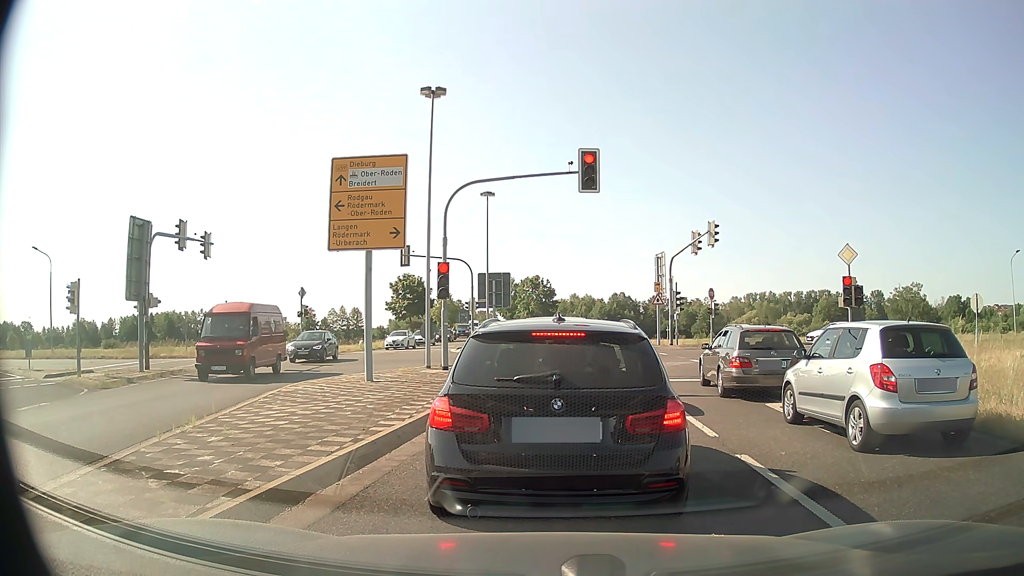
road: primary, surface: asphalt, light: Day
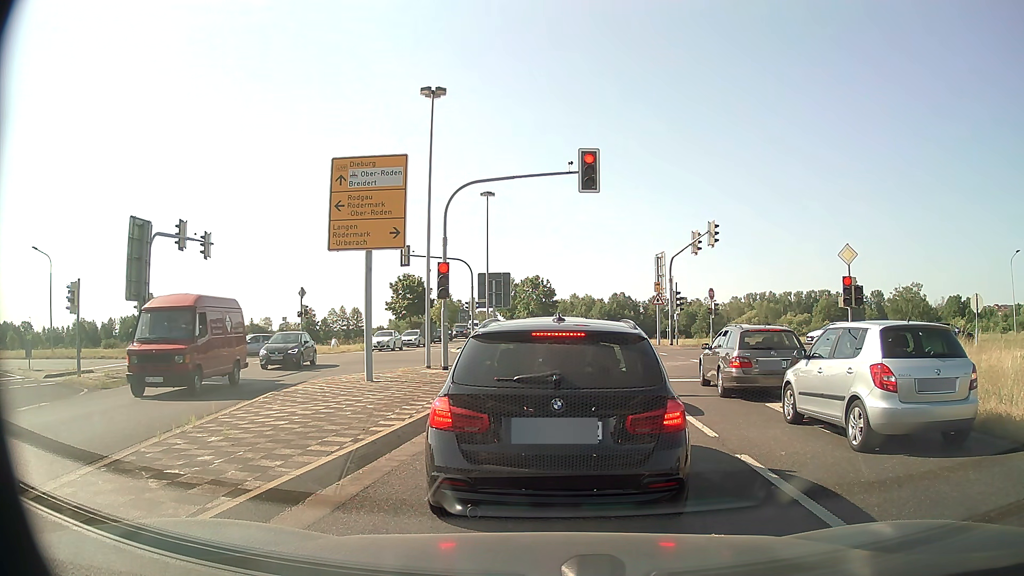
(0.0, 0.0) m; 0°
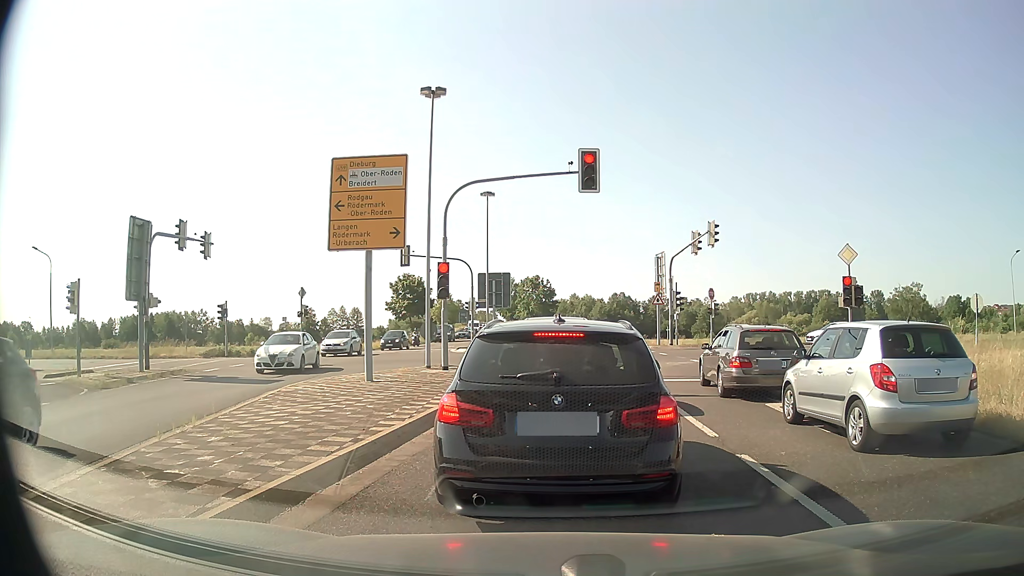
(0.0, 0.0) m; 0°
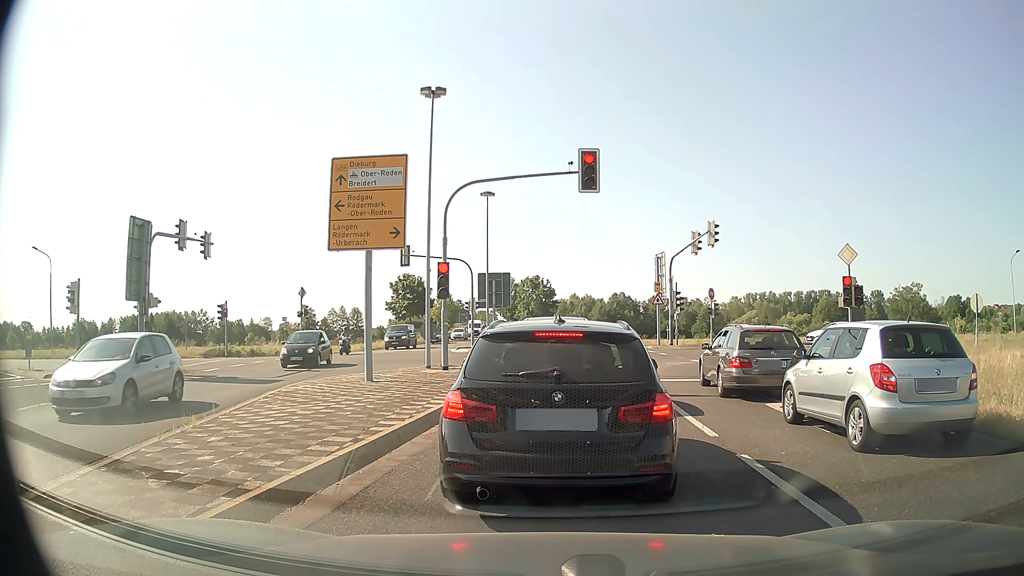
(0.0, 0.0) m; 0°
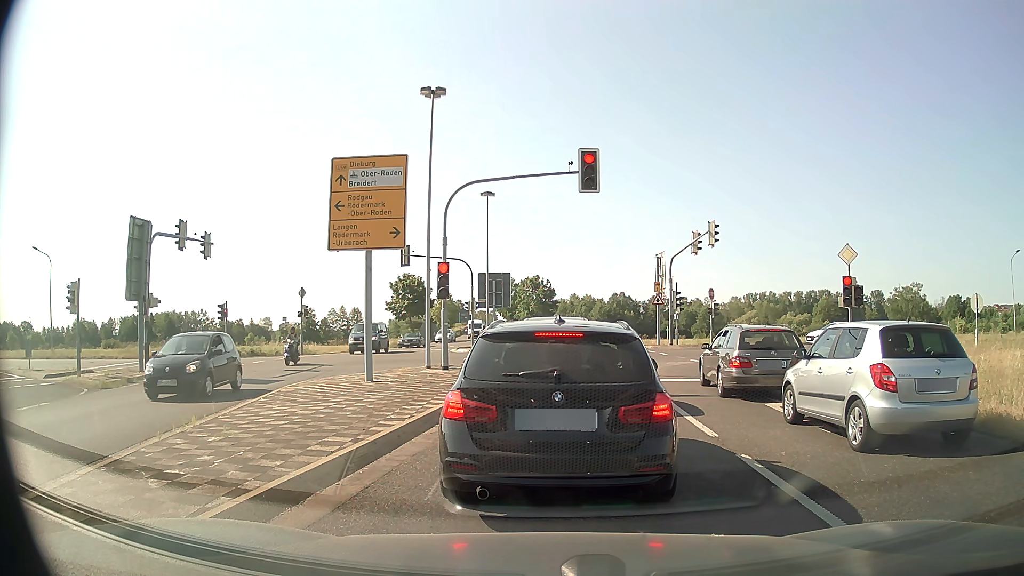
(0.0, 0.0) m; 0°
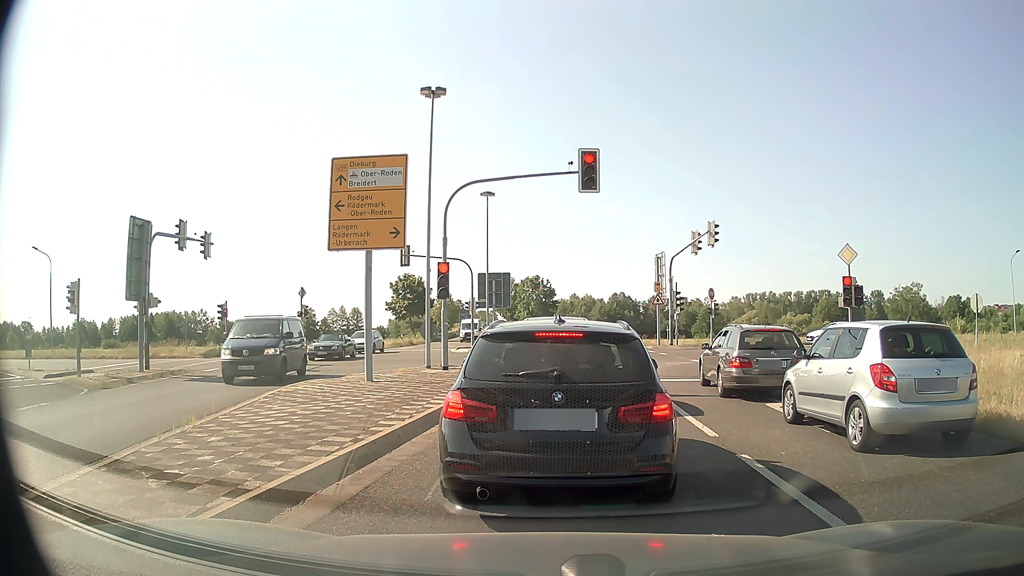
(0.0, 0.0) m; 0°
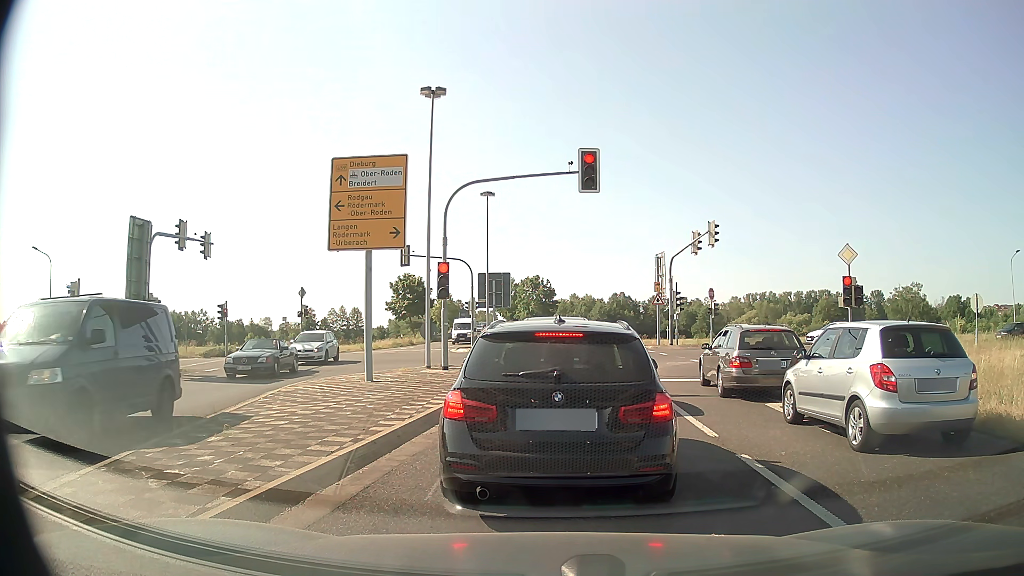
(0.0, 0.0) m; 0°
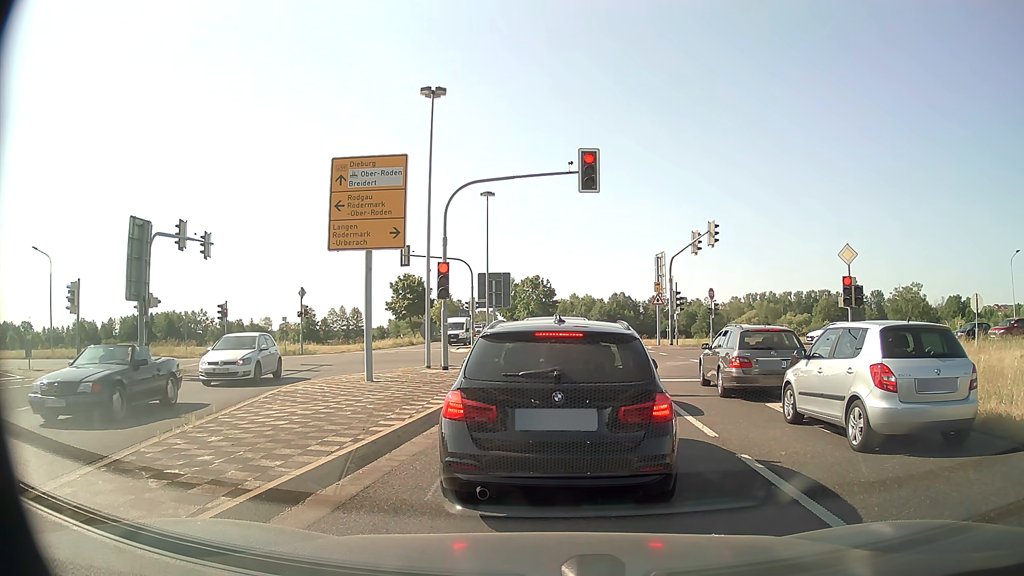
(0.0, 0.0) m; 0°
(0, +10) (0, +20) (+1, +30) (+1, +40) (0, +50) (0, +60) (-1, +70) (-2, +80) (-4, +90) (-5, +100) m
